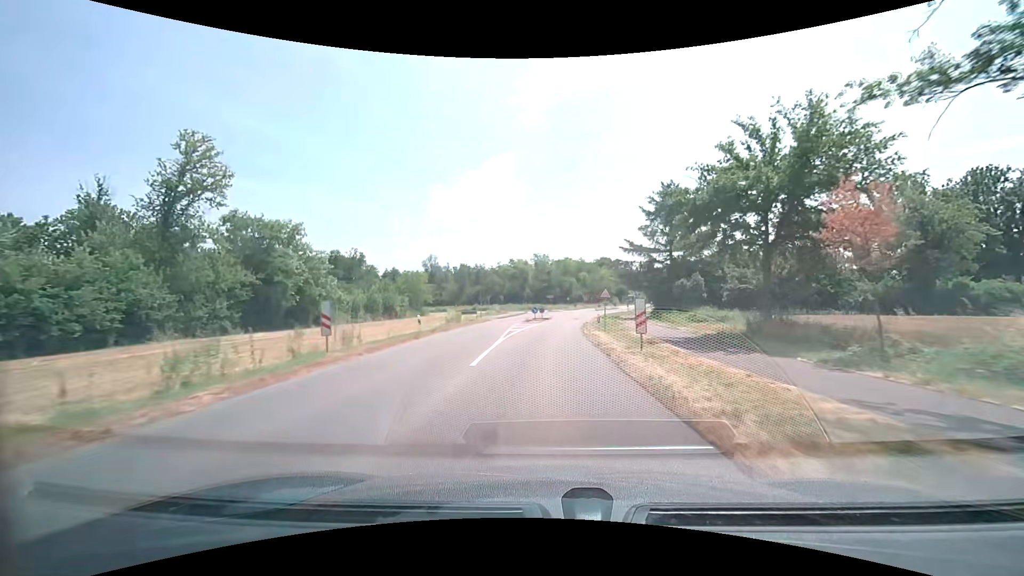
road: secondary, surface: asphalt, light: Day
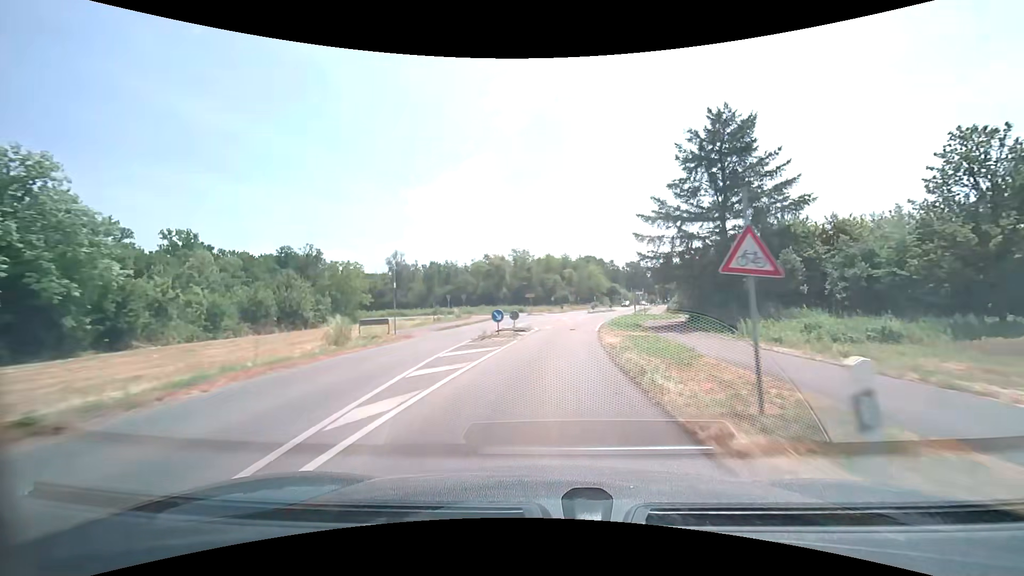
(+0.3, +21.5) m; +2°
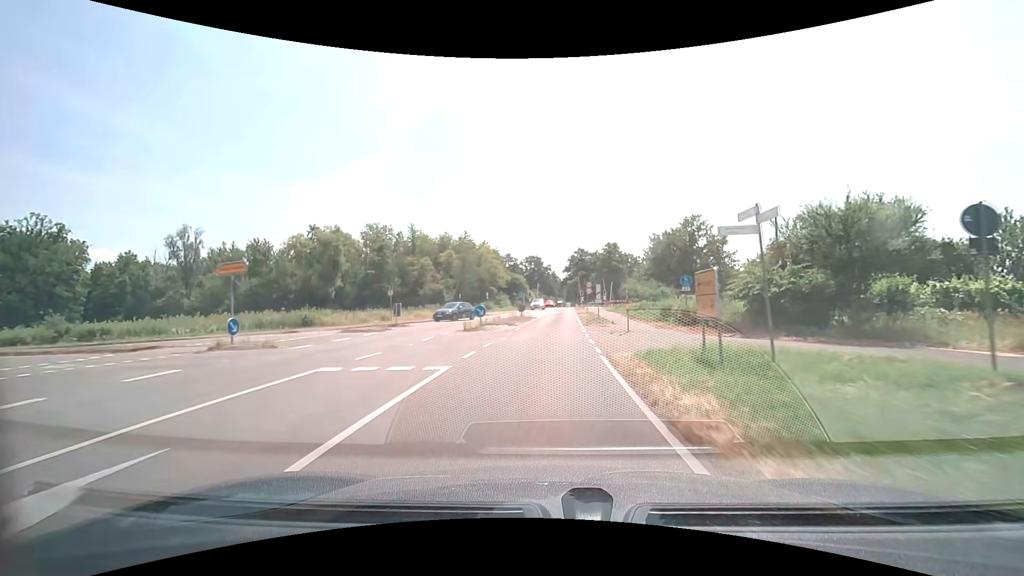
(+4.6, +49.9) m; +12°
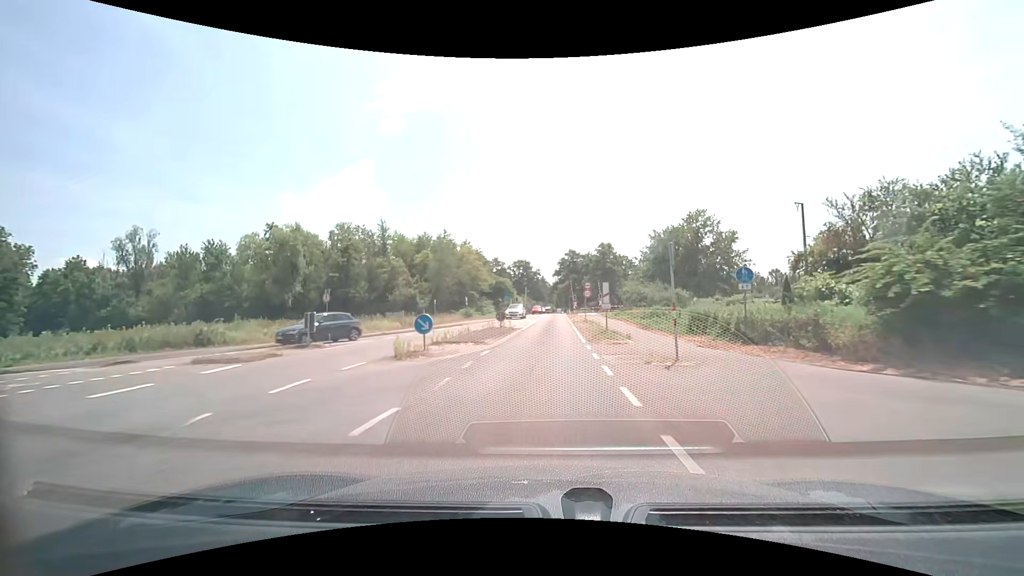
(+0.2, +9.5) m; +2°
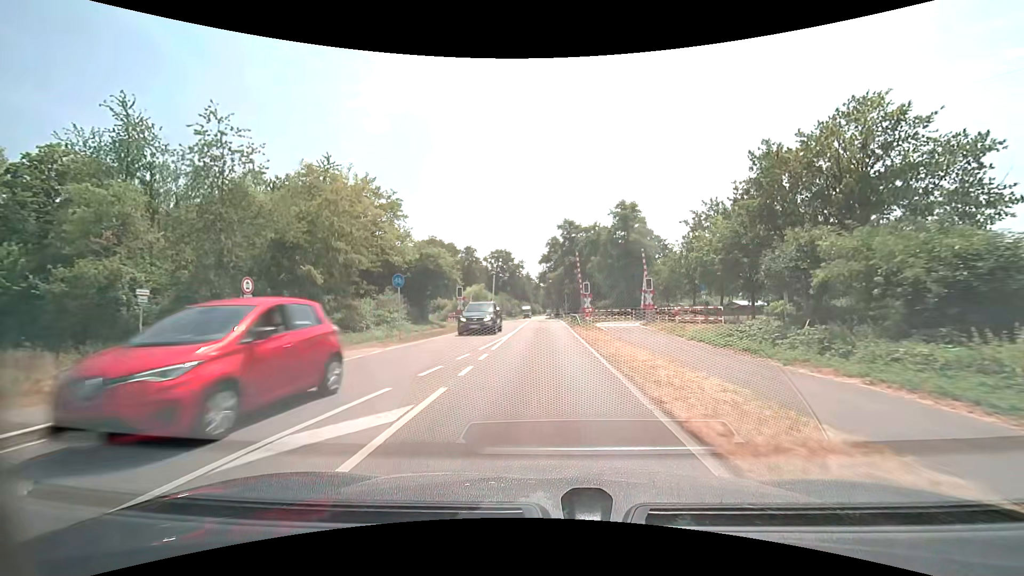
(+0.8, +42.1) m; +2°
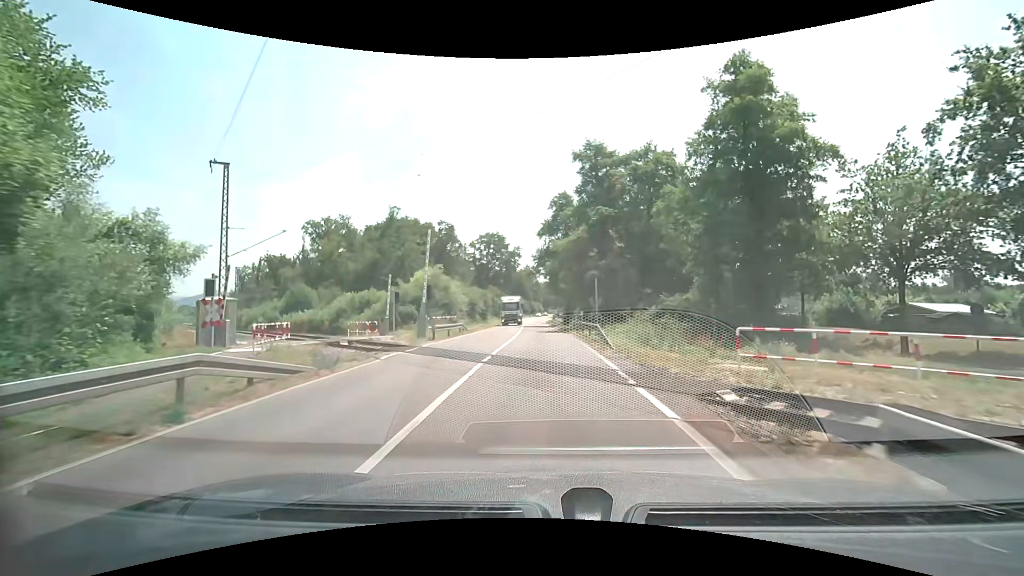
(-0.2, +36.1) m; 0°
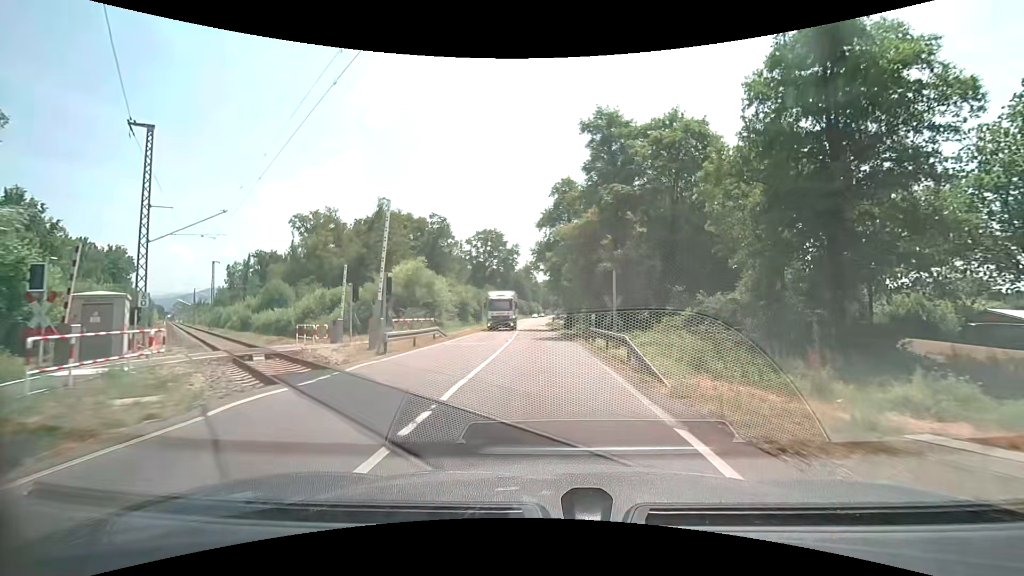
(-0.1, +7.2) m; 0°
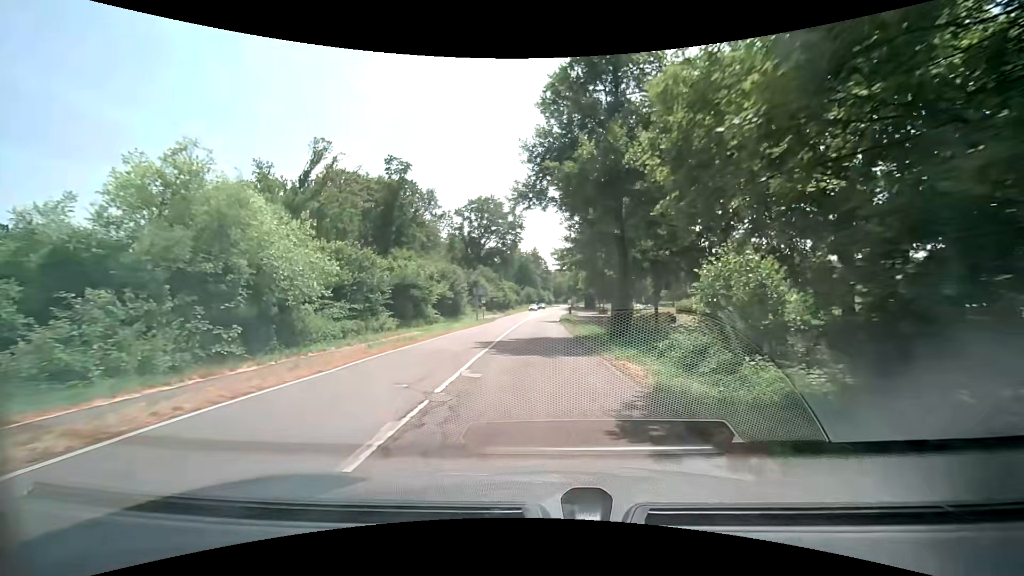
(-0.1, +29.1) m; -1°
(0, +10) (0, +20) (0, +30) (0, +40) (0, +50) (0, +60) (+1, +70) (+2, +80) (+2, +90) (+3, +100) m
